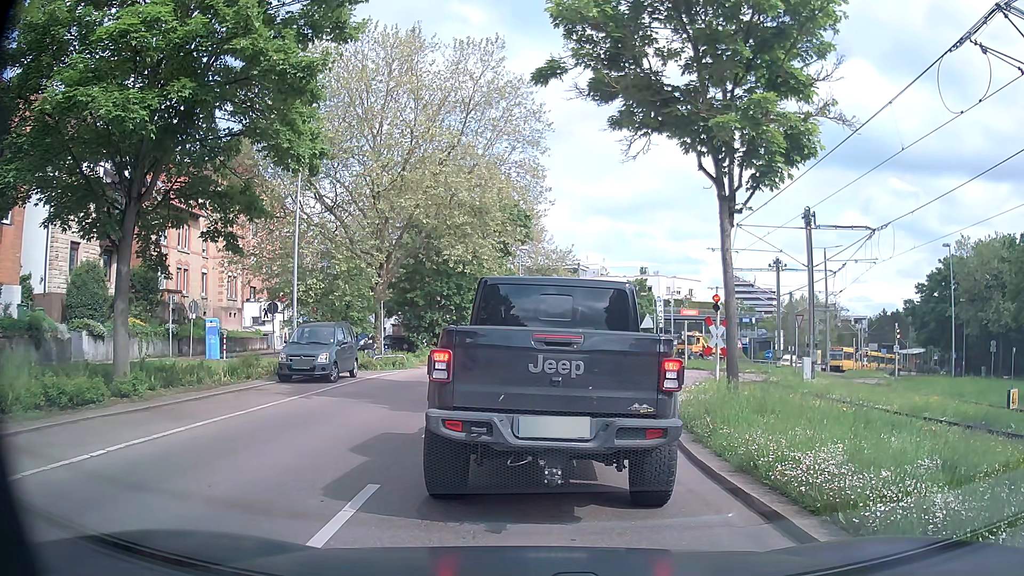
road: secondary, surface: asphalt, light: Day
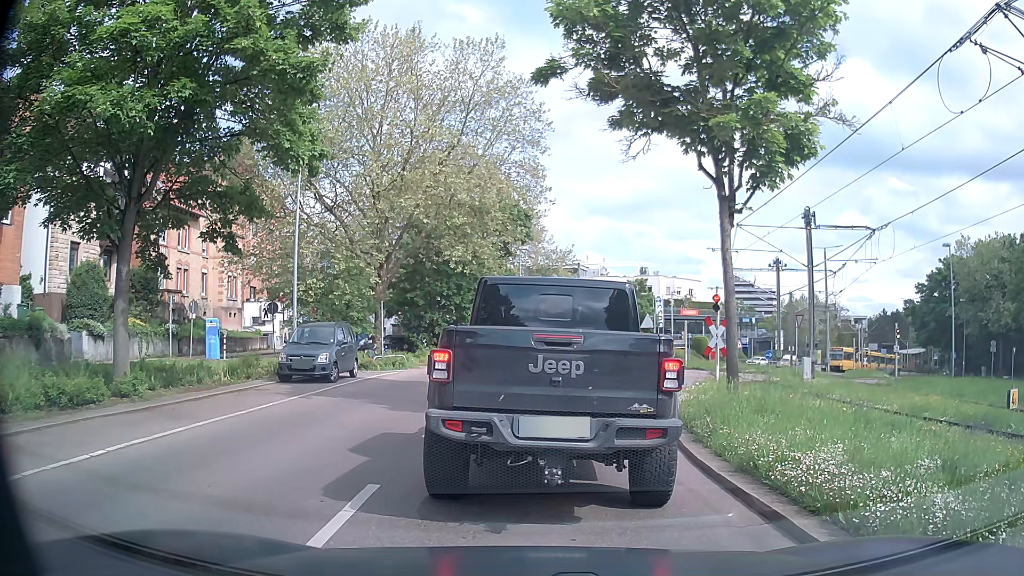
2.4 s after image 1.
(0.0, 0.0) m; 0°
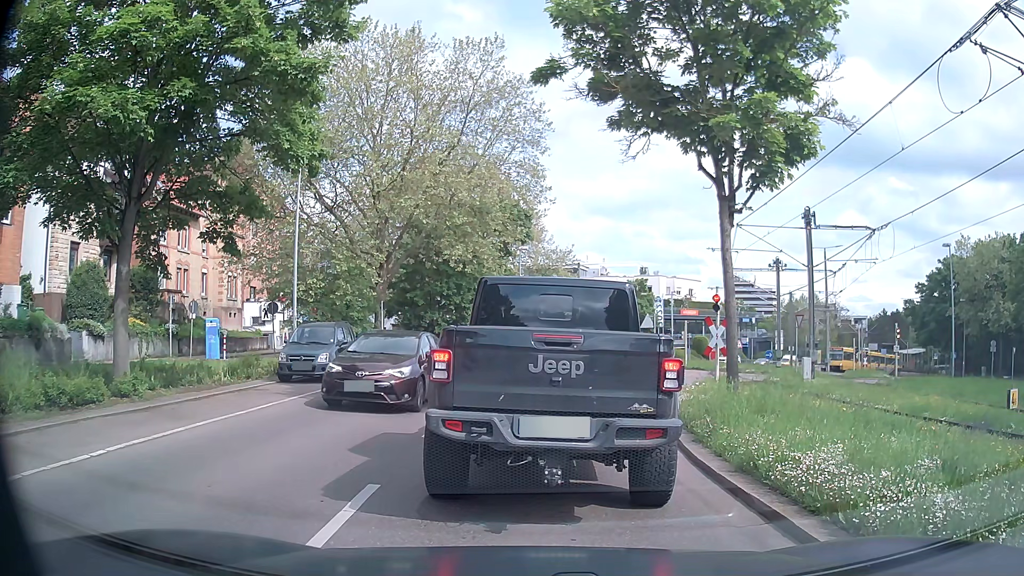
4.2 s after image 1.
(0.0, 0.0) m; 0°
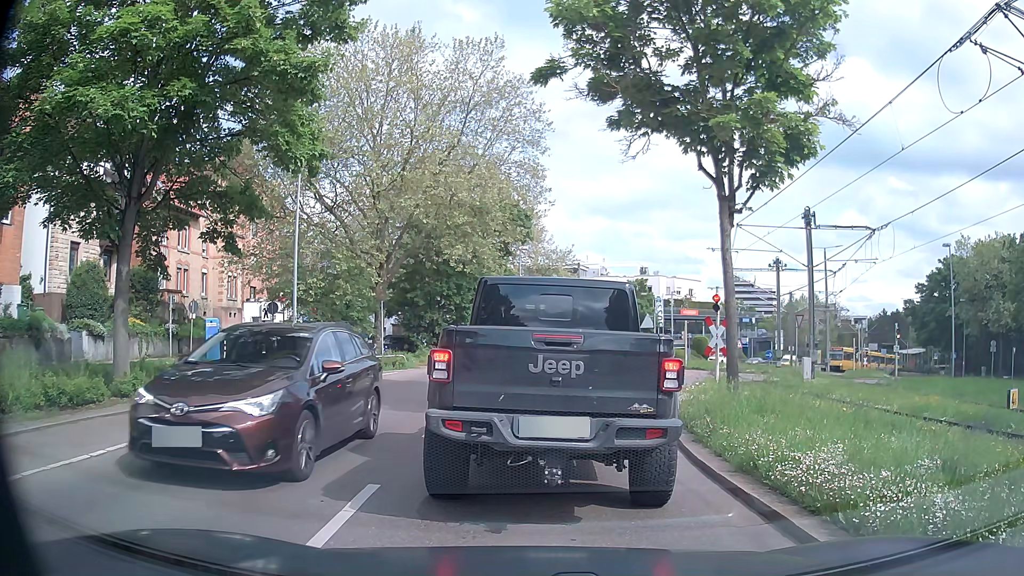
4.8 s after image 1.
(0.0, 0.0) m; 0°
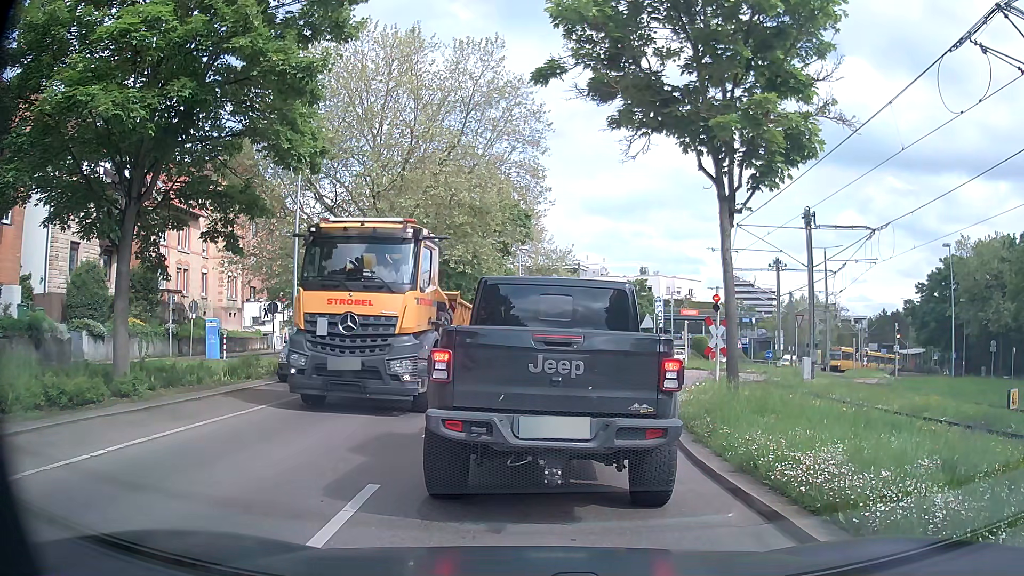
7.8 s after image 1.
(0.0, 0.0) m; 0°
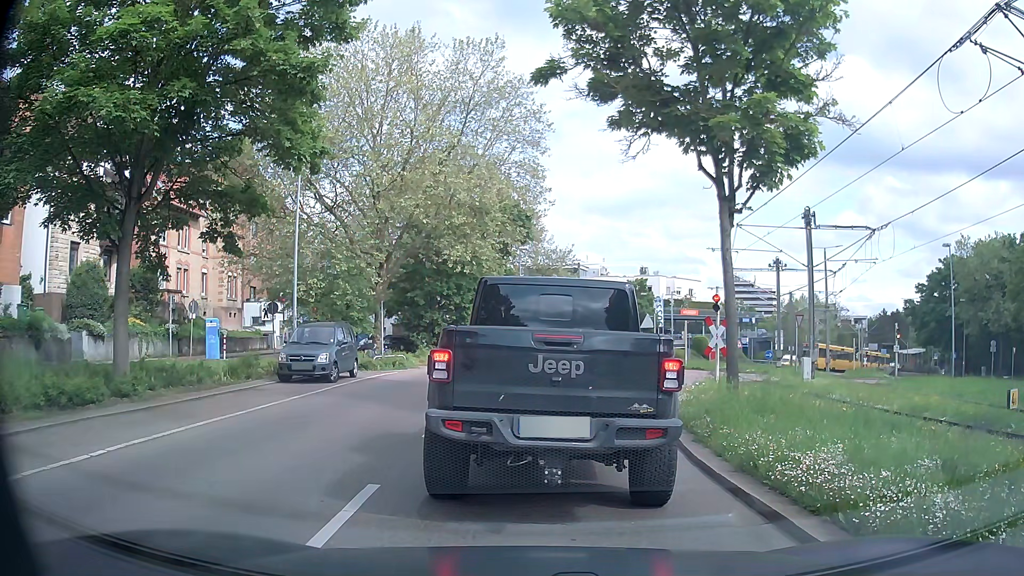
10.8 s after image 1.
(0.0, 0.0) m; 0°
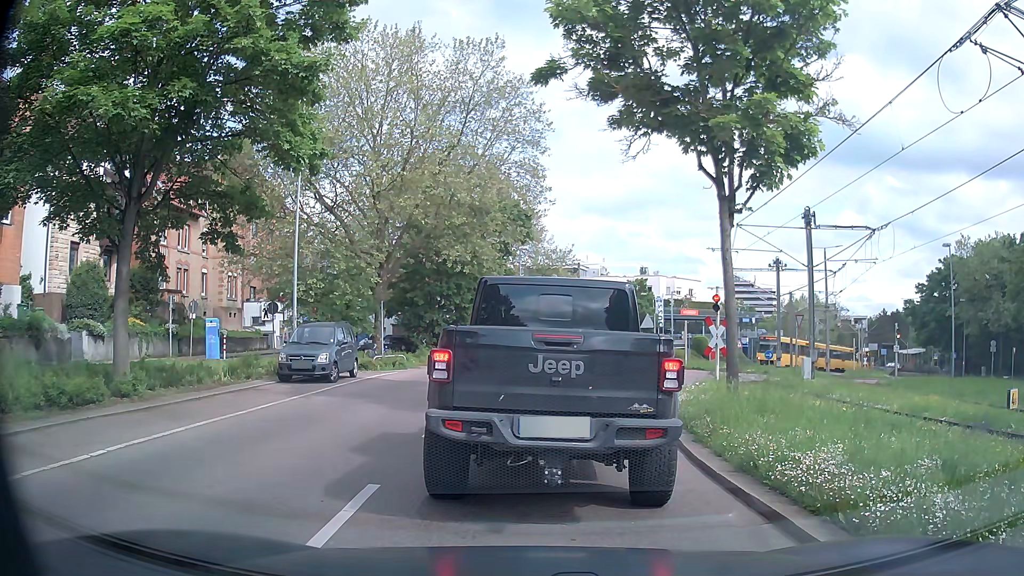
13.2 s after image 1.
(0.0, 0.0) m; 0°
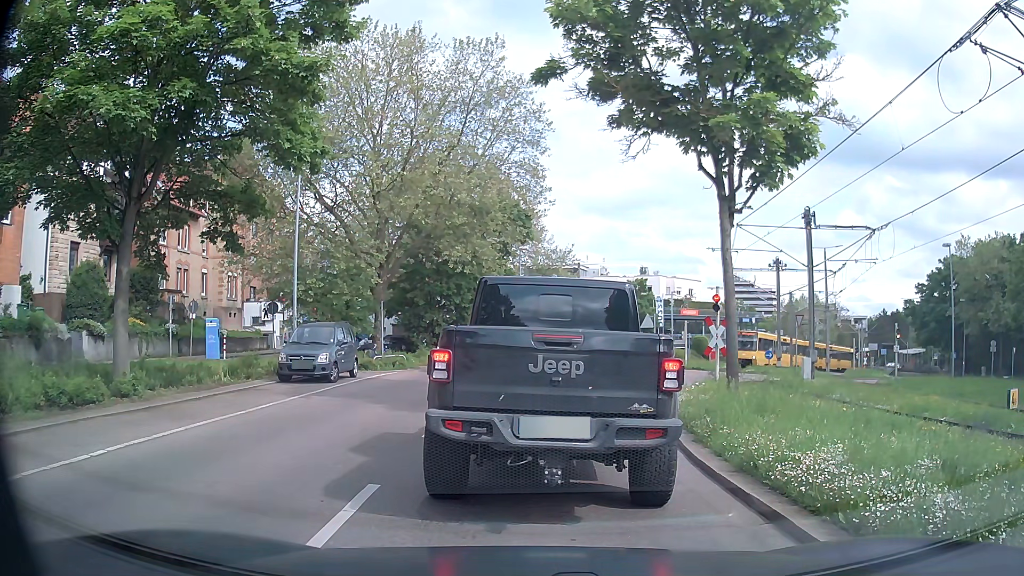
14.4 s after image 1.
(0.0, 0.0) m; 0°
(0, +10) (+2, +20) (+6, +29) (+13, +35) (+23, +39) (+31, +45) (+37, +53) (+43, +61) (+48, +69) (+55, +77) m
